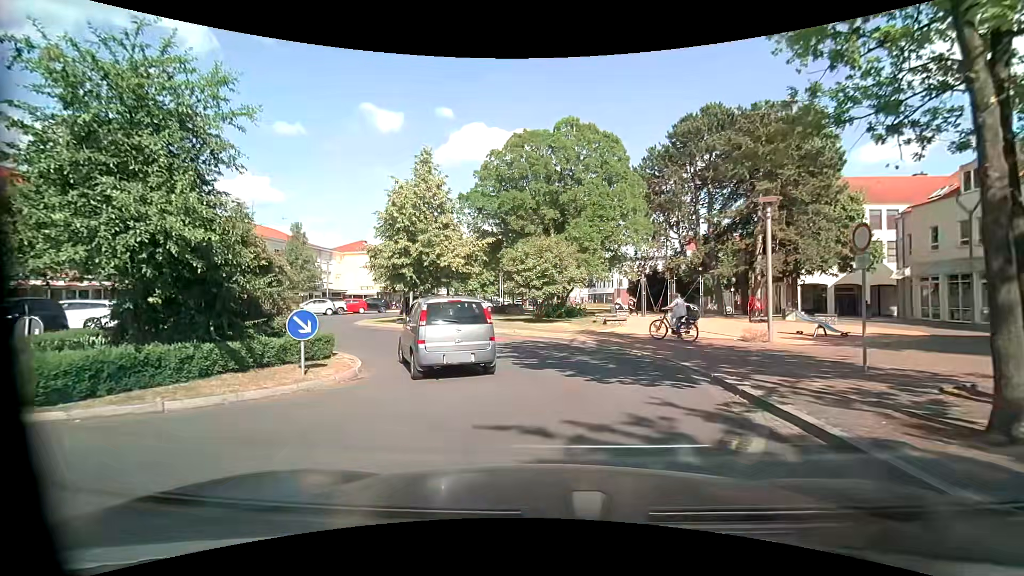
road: residential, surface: asphalt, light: Day
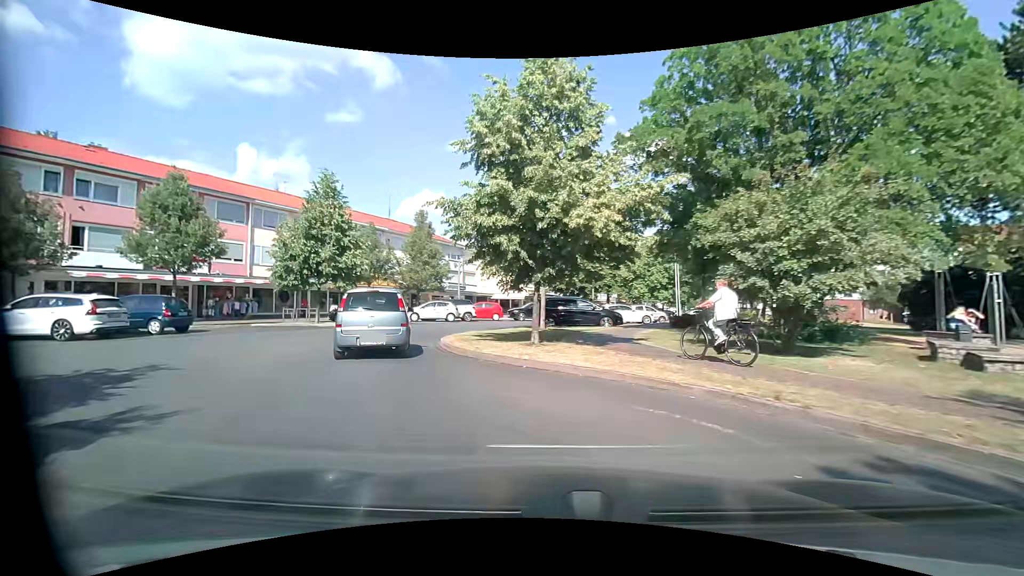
(-1.4, +12.4) m; -18°
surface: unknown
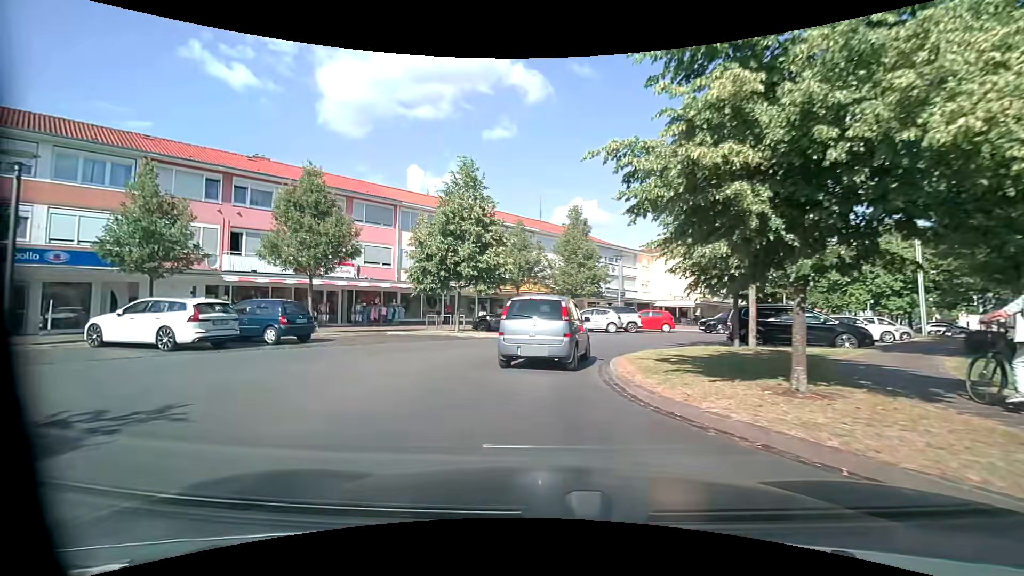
(-0.8, +5.2) m; -18°
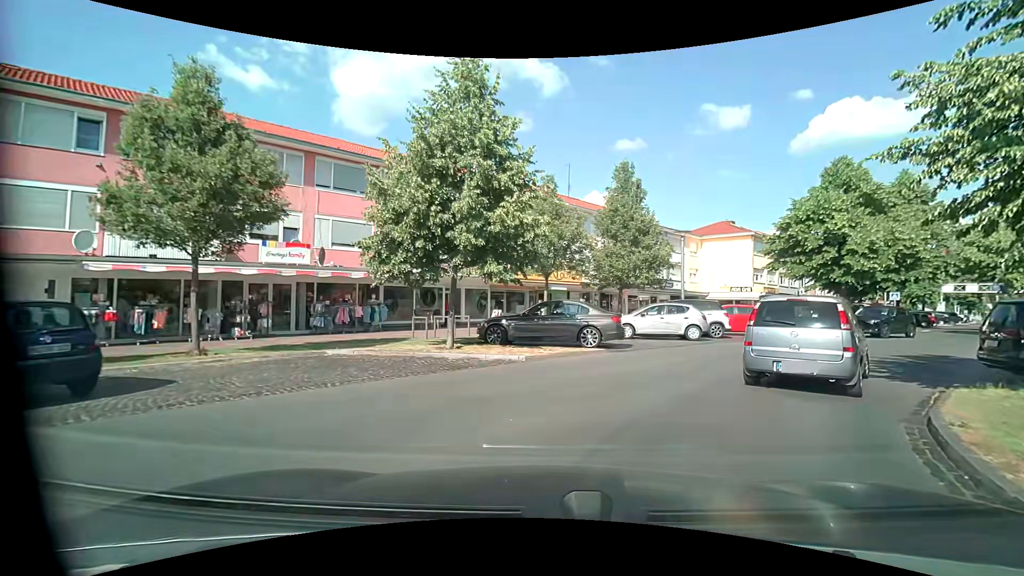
(-1.0, +9.8) m; -1°
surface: asphalt
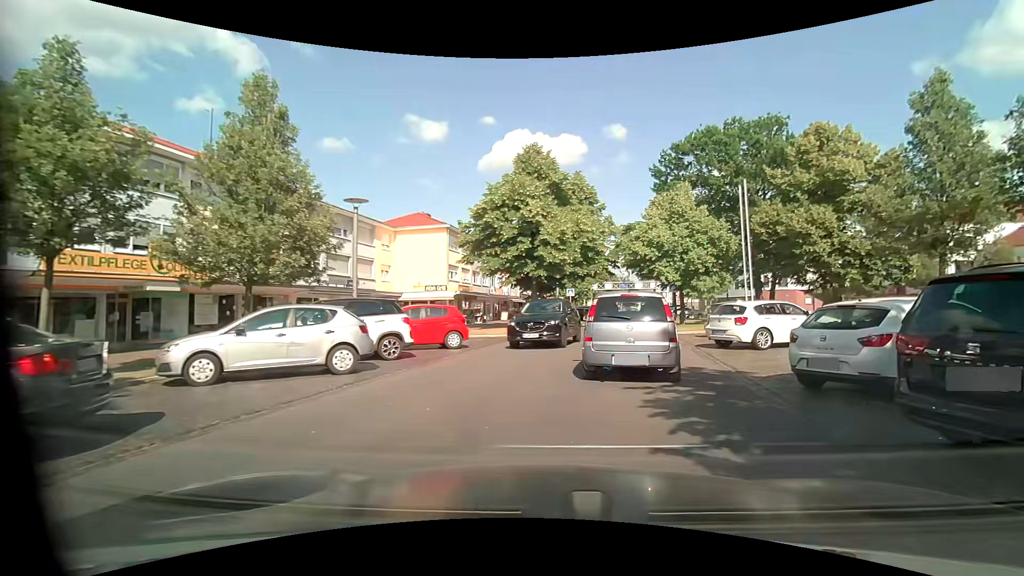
(+2.6, +9.4) m; +31°
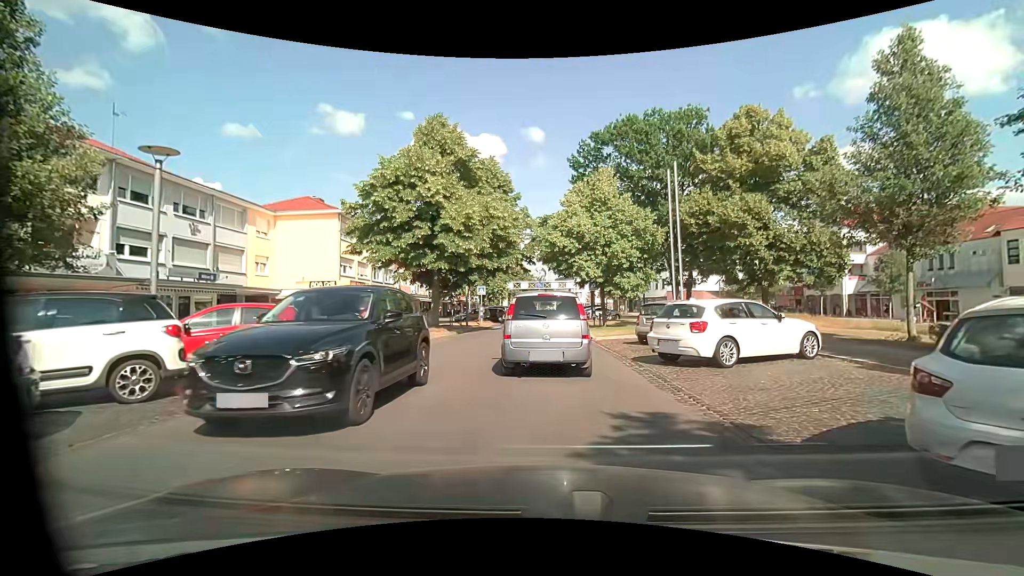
(+0.6, +5.1) m; +10°
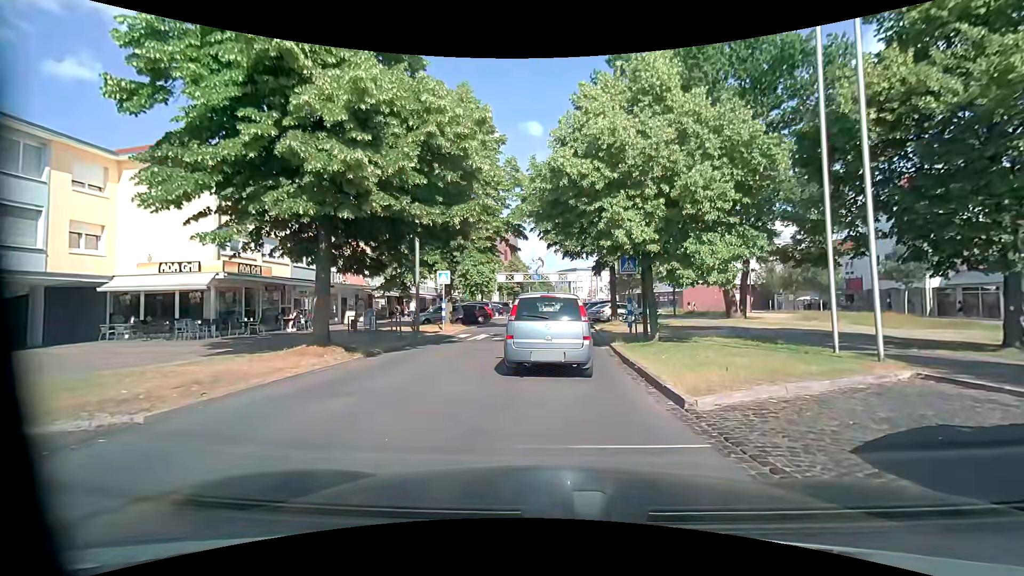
(+0.1, +14.1) m; 0°
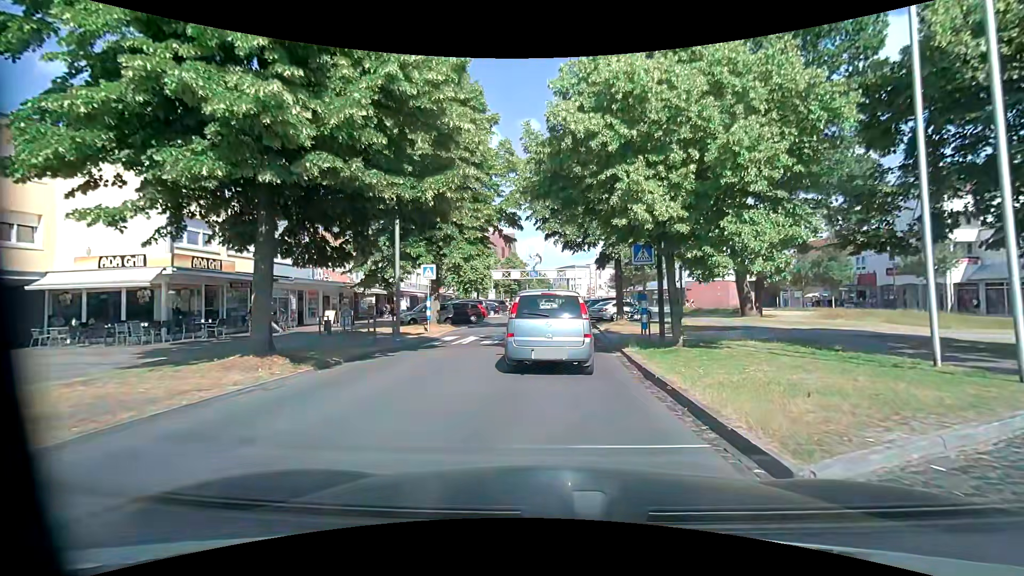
(0.0, +2.9) m; +1°
